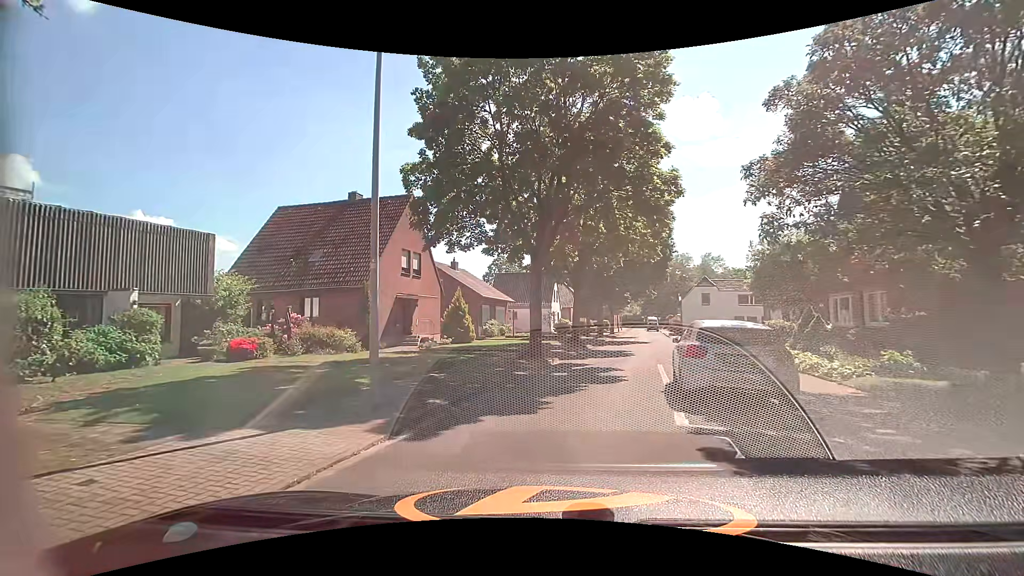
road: residential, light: Day
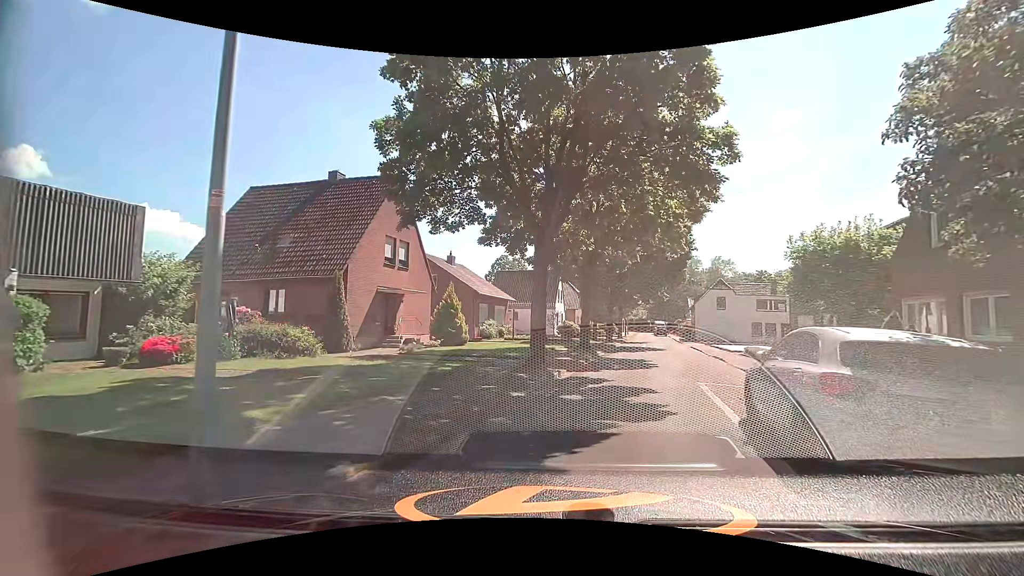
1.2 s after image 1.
(+0.1, +4.0) m; +1°
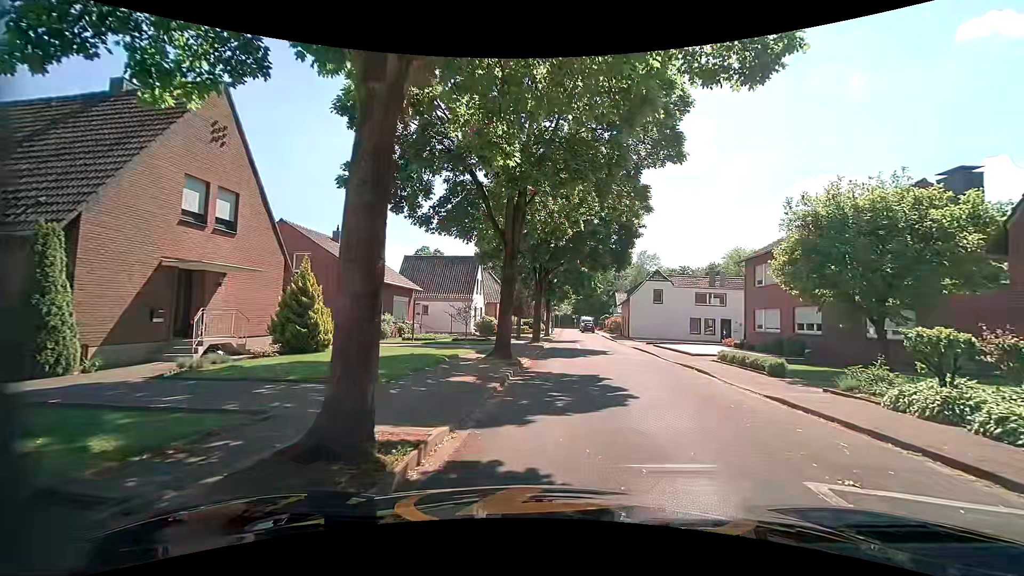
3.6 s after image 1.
(+0.8, +8.6) m; +12°
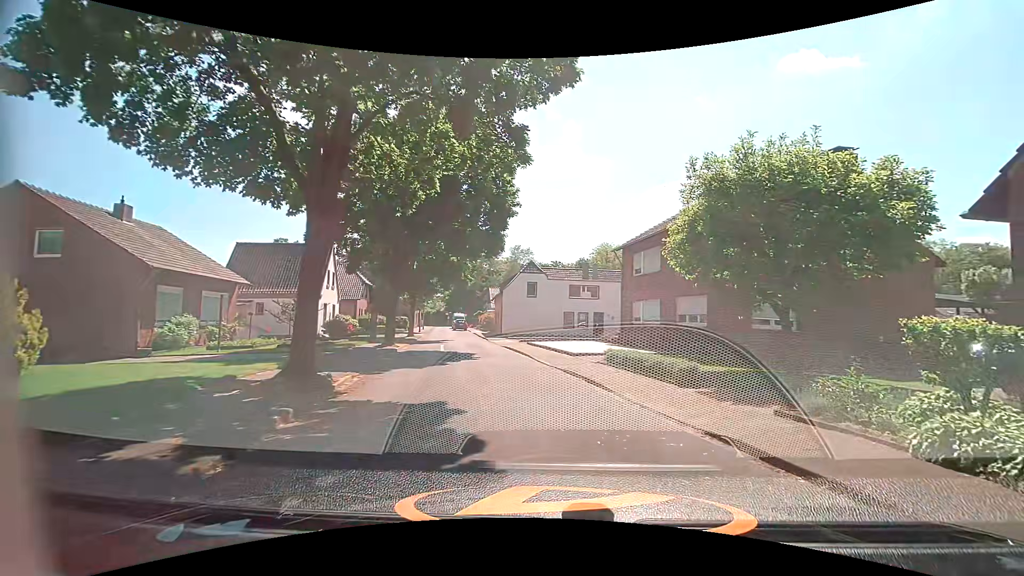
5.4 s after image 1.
(+0.5, +5.1) m; +13°
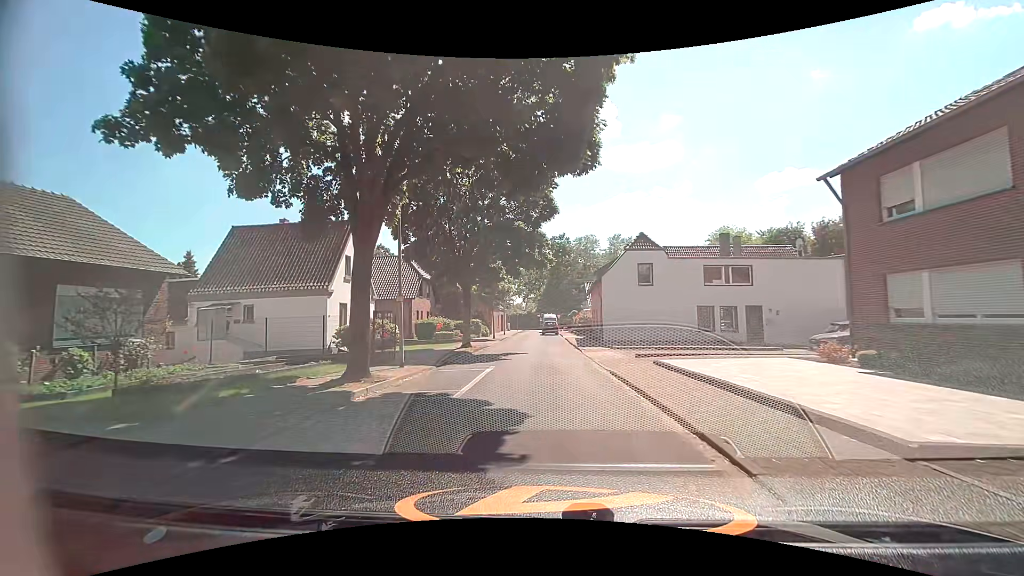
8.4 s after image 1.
(-0.9, +14.5) m; -11°
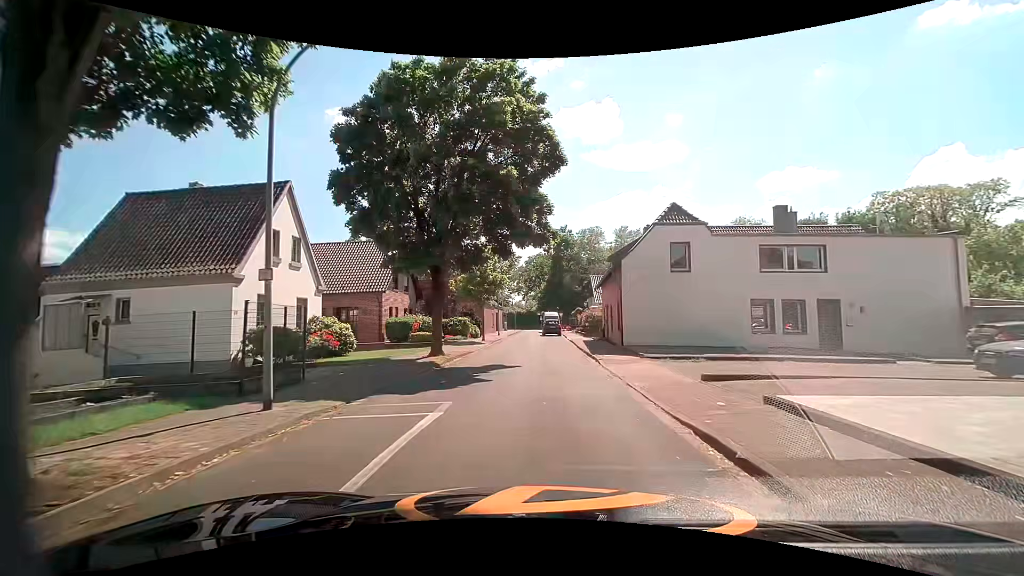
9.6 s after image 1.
(-0.2, +7.9) m; 0°
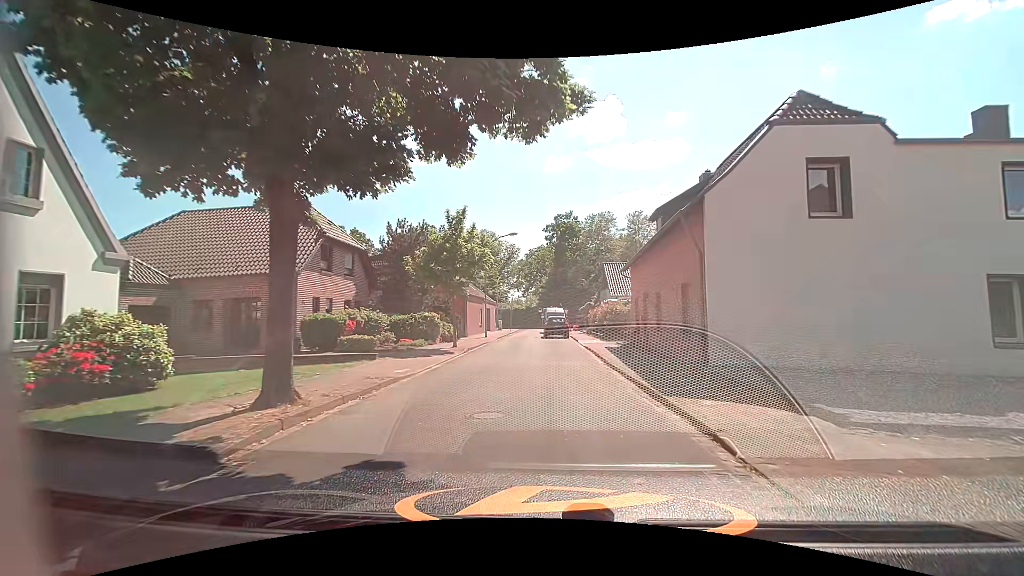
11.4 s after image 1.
(-0.1, +12.0) m; -2°
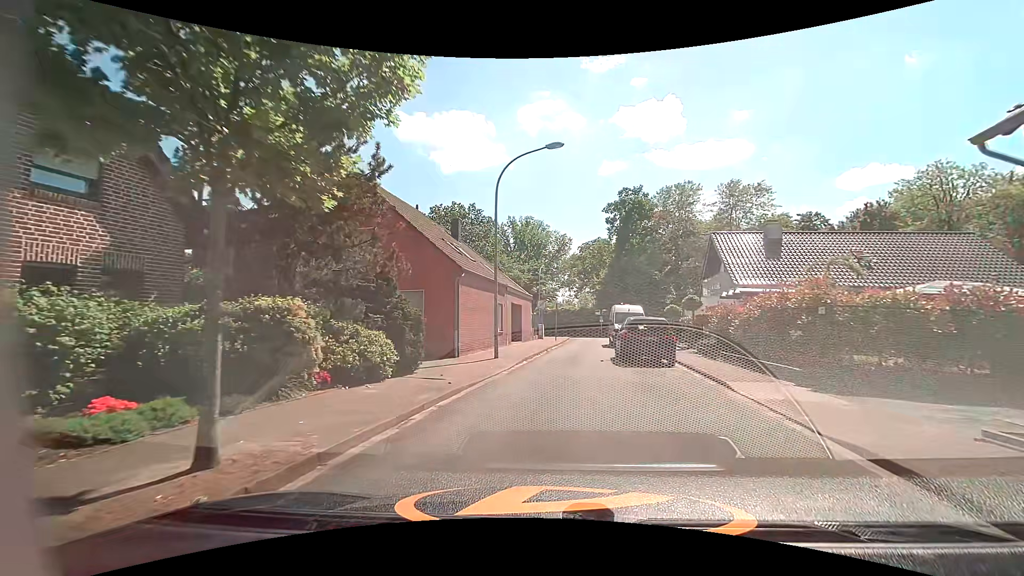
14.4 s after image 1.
(-0.2, +19.3) m; -5°
